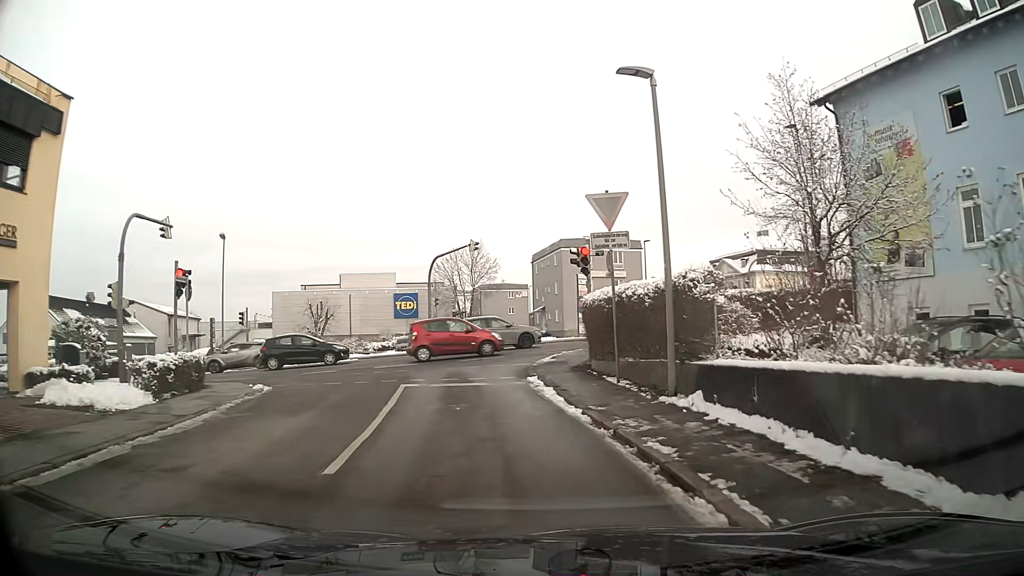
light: Day
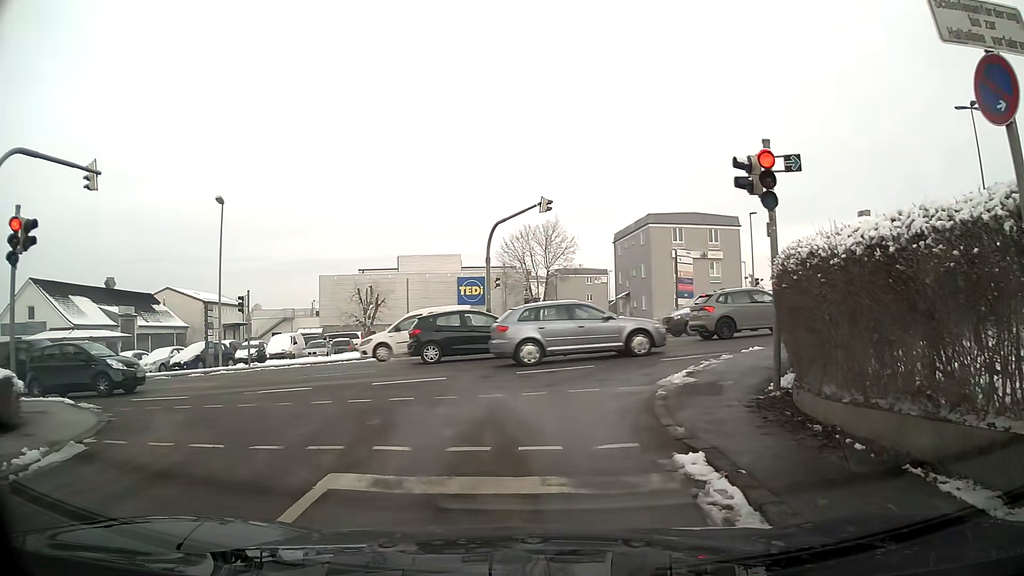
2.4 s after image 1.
(-0.4, +9.6) m; -5°
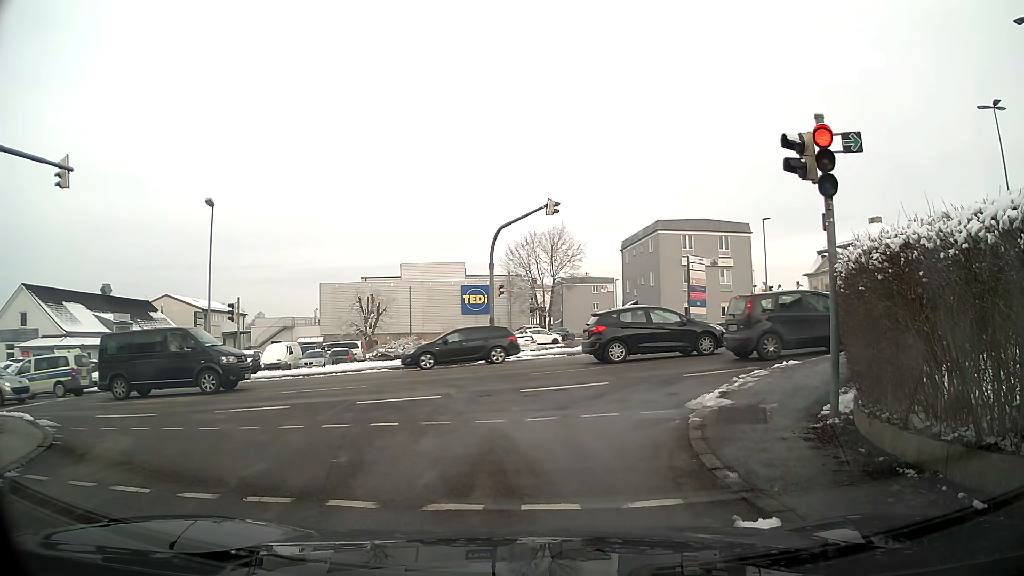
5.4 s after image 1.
(0.0, +1.7) m; 0°
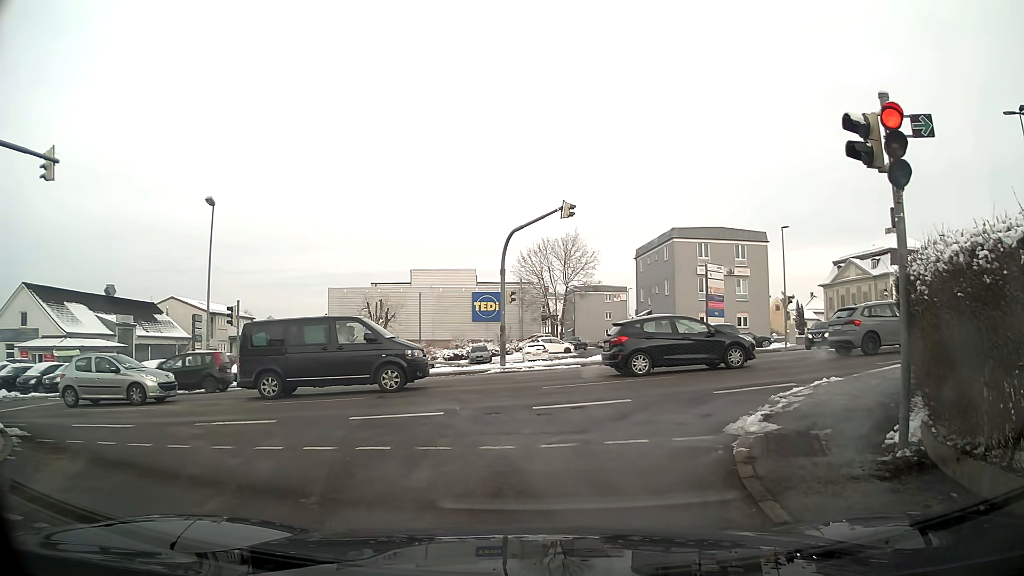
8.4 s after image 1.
(0.0, +1.4) m; -3°
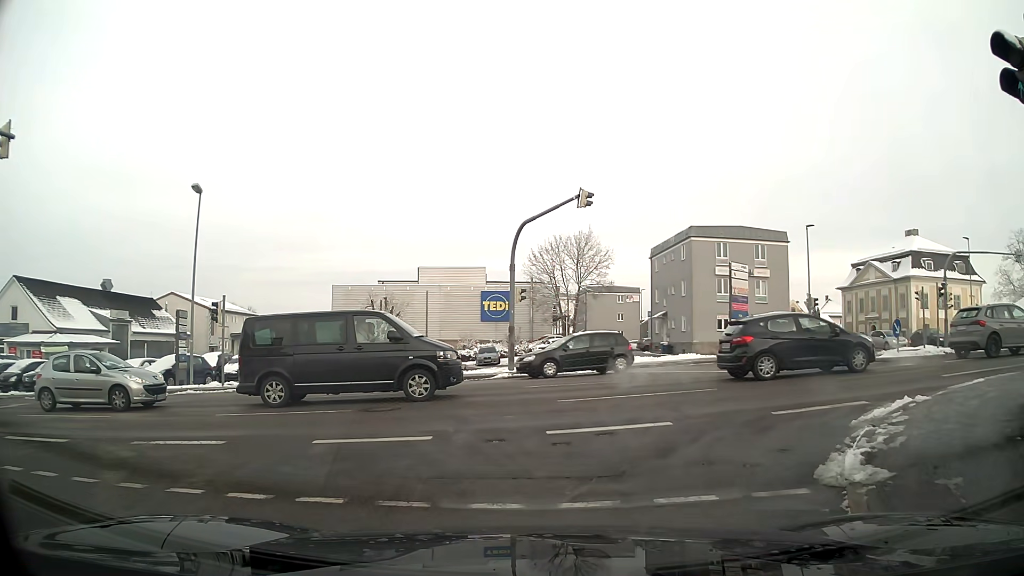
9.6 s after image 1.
(0.0, +2.5) m; 0°
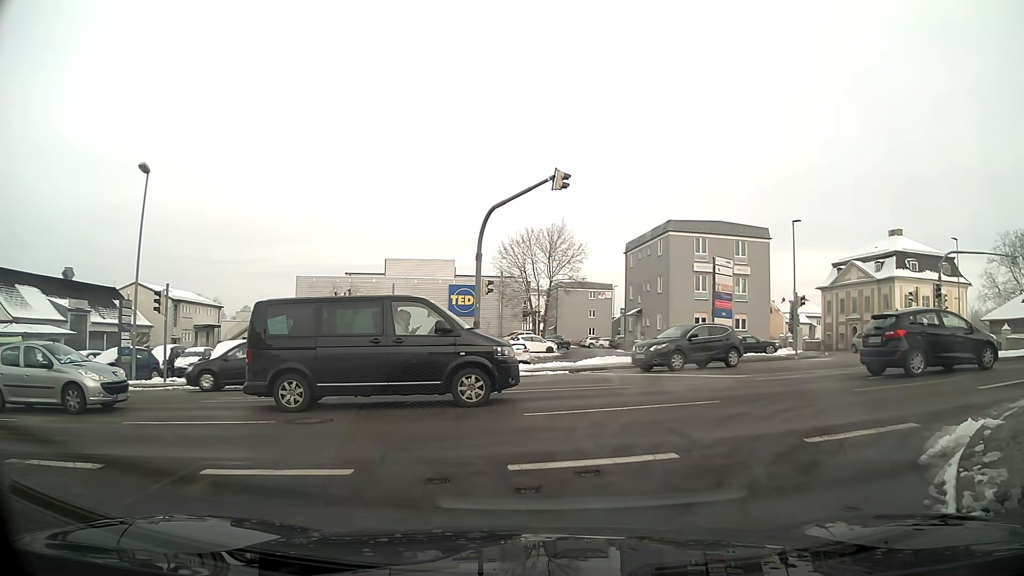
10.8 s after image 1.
(0.0, +2.3) m; +2°
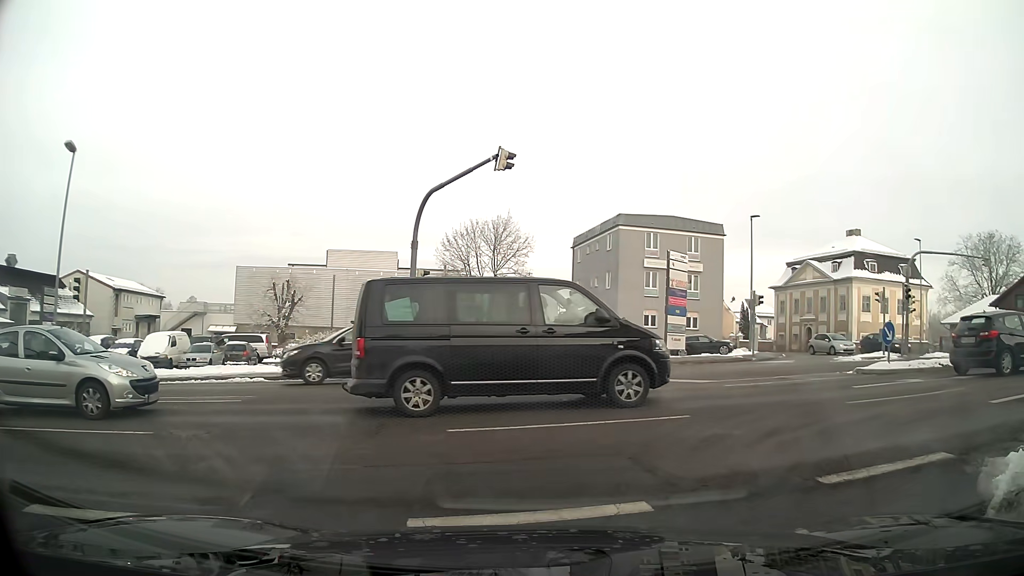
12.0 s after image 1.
(+0.1, +1.9) m; +3°
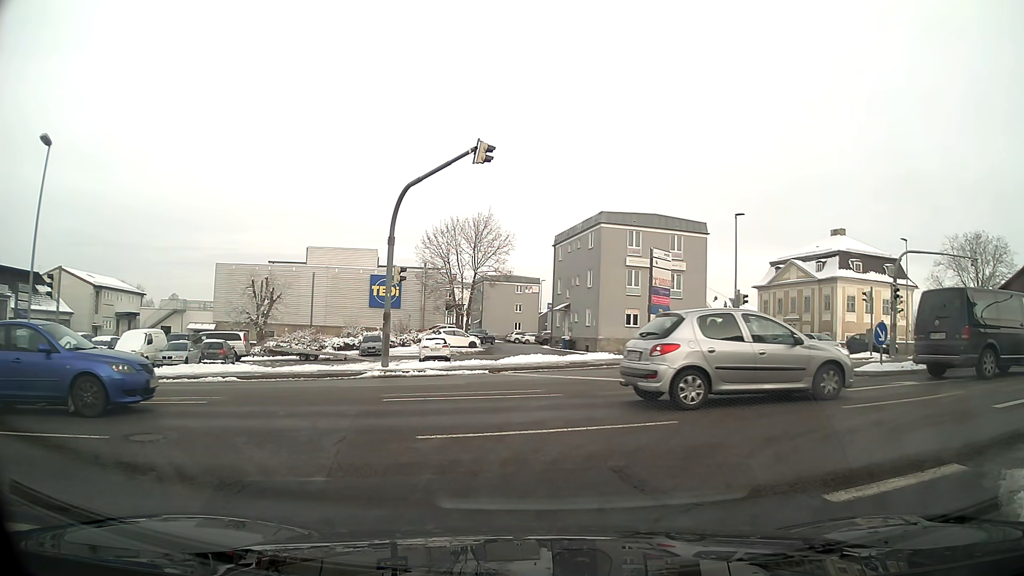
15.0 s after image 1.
(0.0, +0.7) m; 0°
(+5, +8) (+15, +10) (+24, +8) (+29, 0) (+31, -10) (+33, -20) (+36, -29) (+39, -39) (+41, -48) (+44, -58) m
